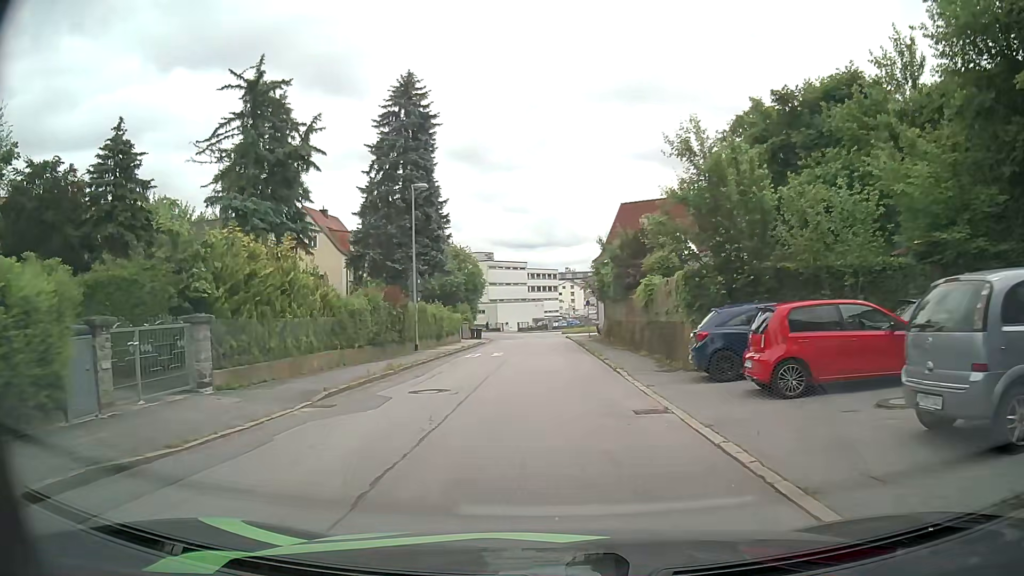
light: Day
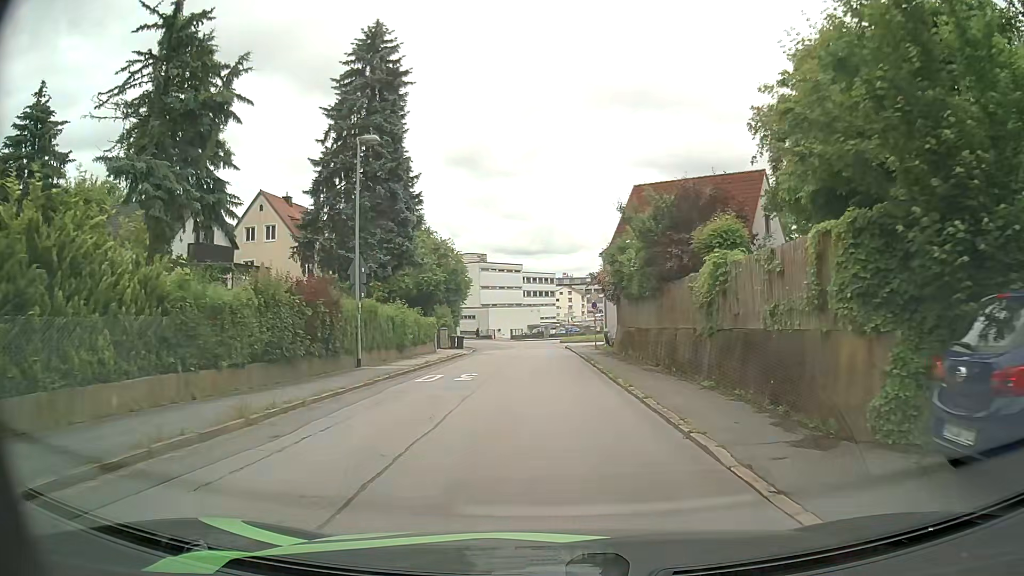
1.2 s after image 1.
(-0.1, +9.6) m; 0°
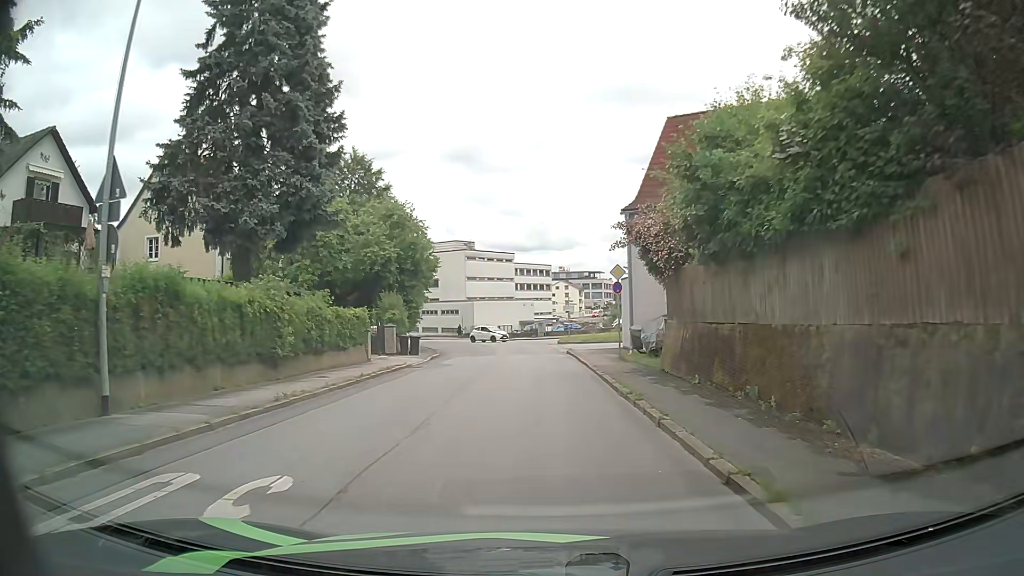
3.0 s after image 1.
(0.0, +14.4) m; 0°
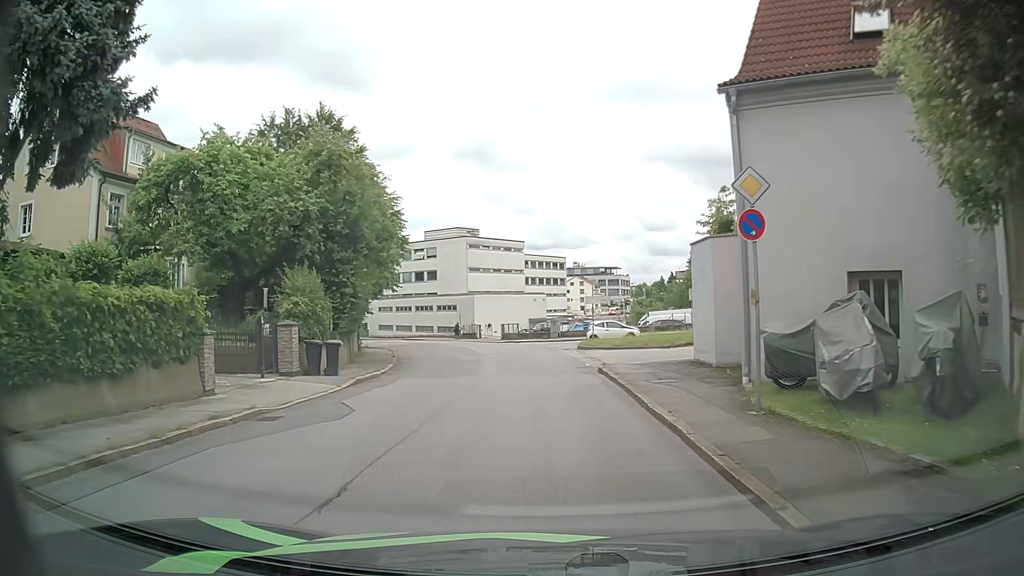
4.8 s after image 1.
(-0.2, +13.9) m; -1°
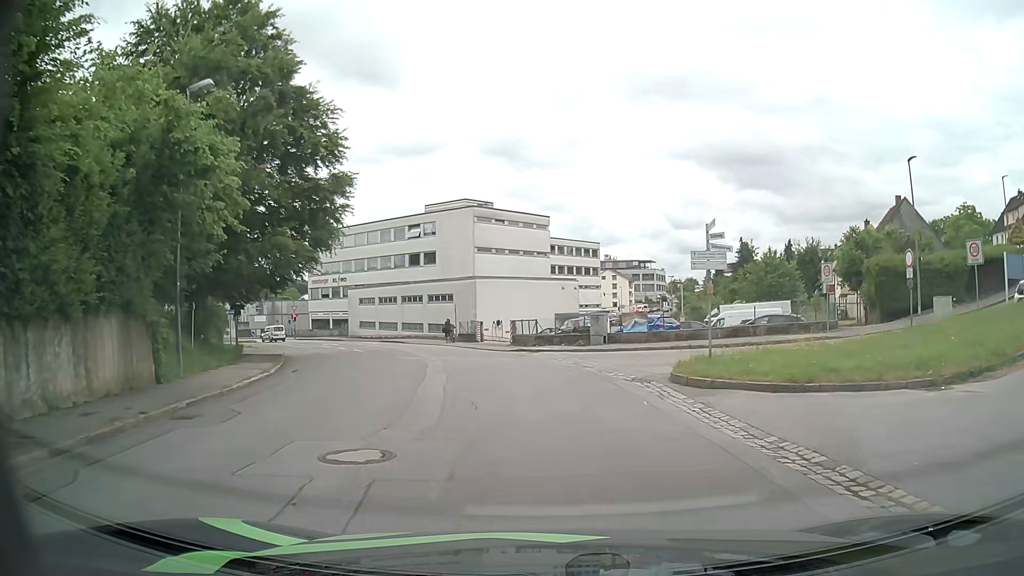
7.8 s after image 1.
(-0.5, +21.7) m; -2°
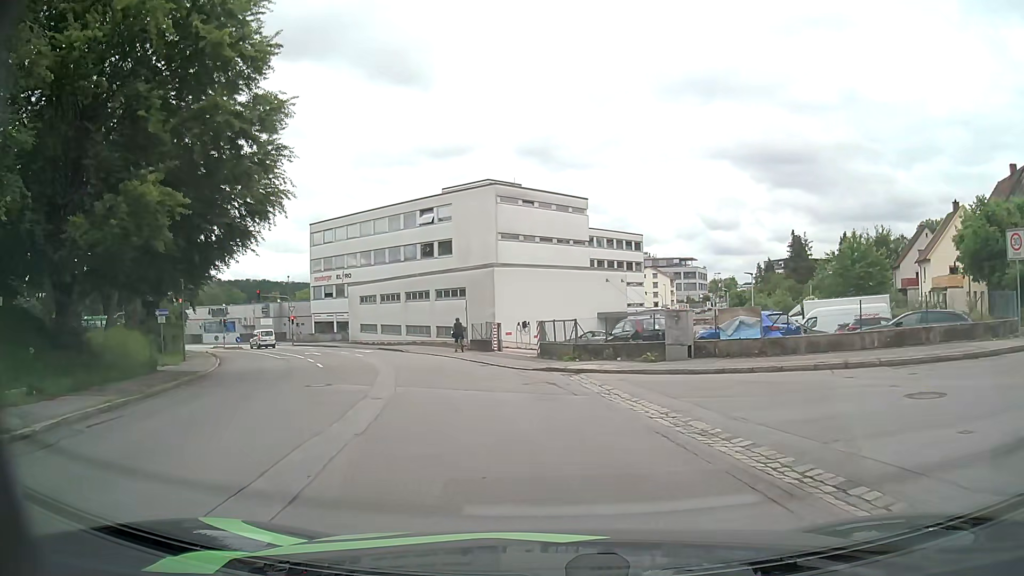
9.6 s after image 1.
(-0.3, +12.2) m; -4°
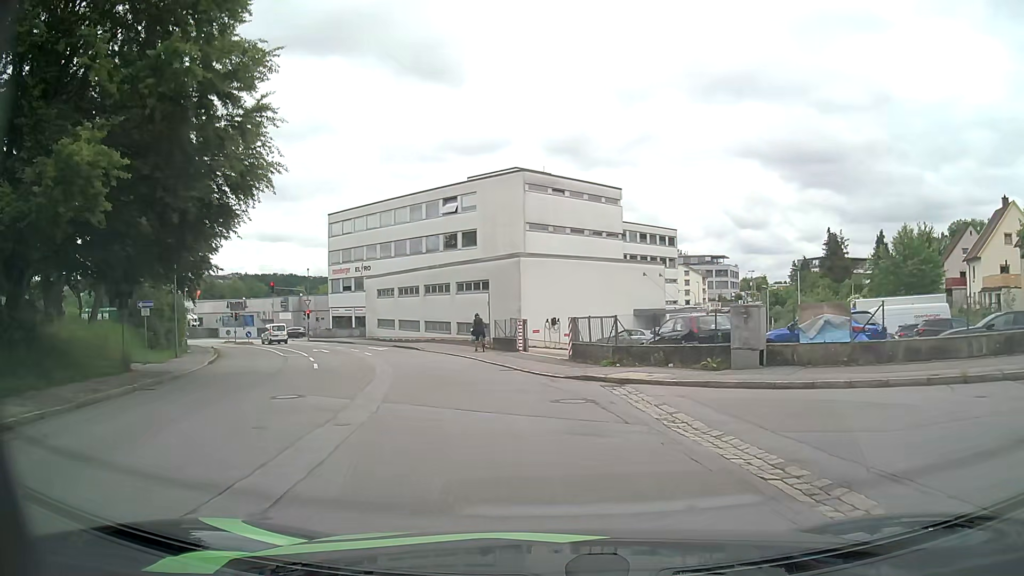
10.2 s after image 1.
(-0.1, +3.9) m; -3°
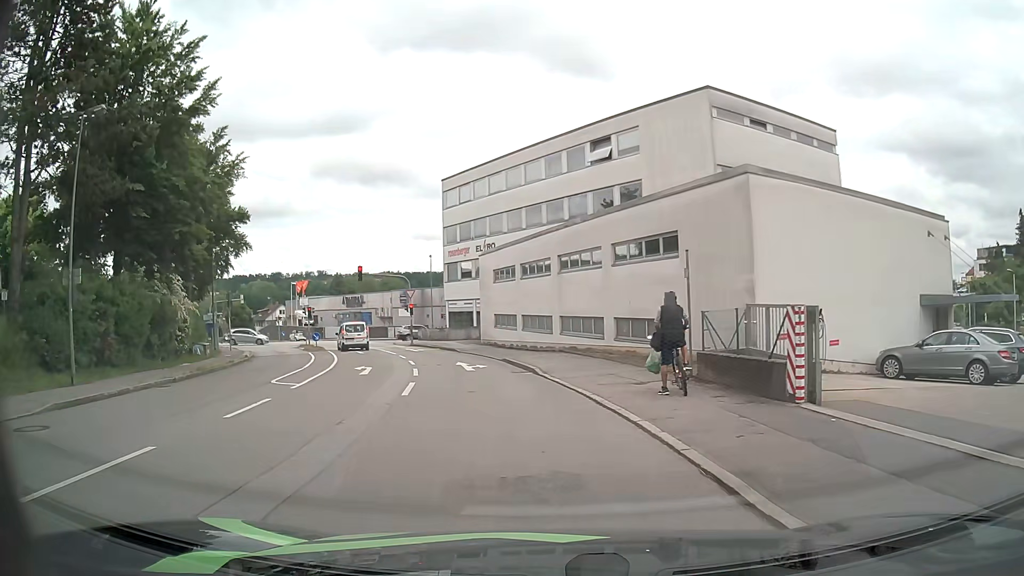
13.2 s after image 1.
(-1.8, +18.6) m; -12°
